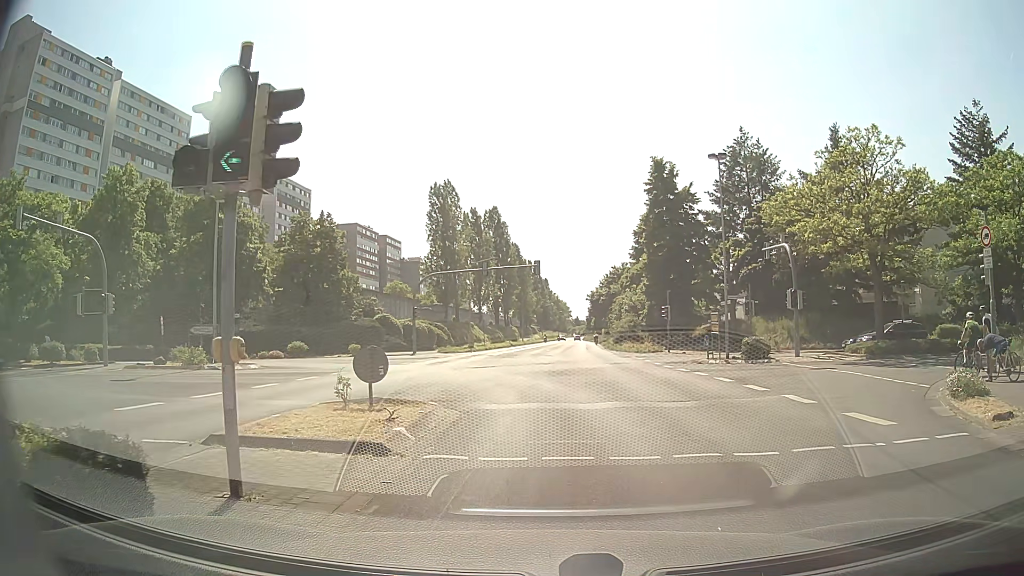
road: secondary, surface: asphalt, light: Day
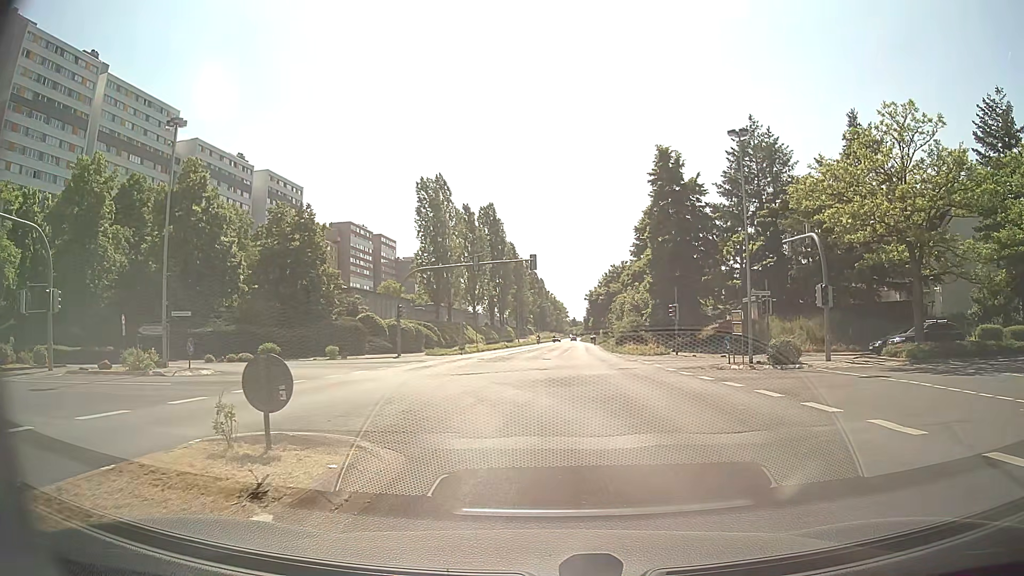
(-0.1, +4.3) m; -2°
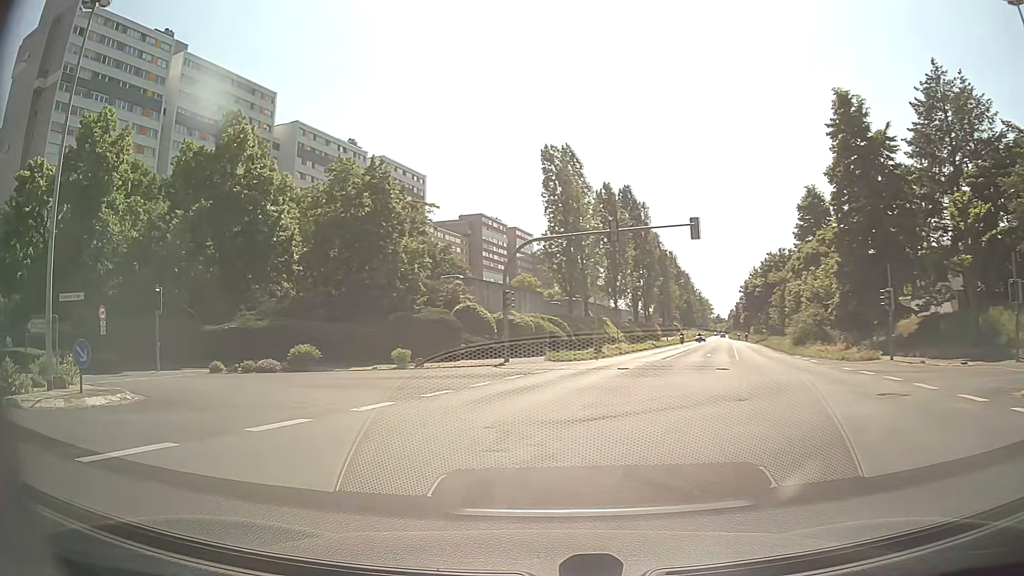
(-0.6, +13.5) m; -11°
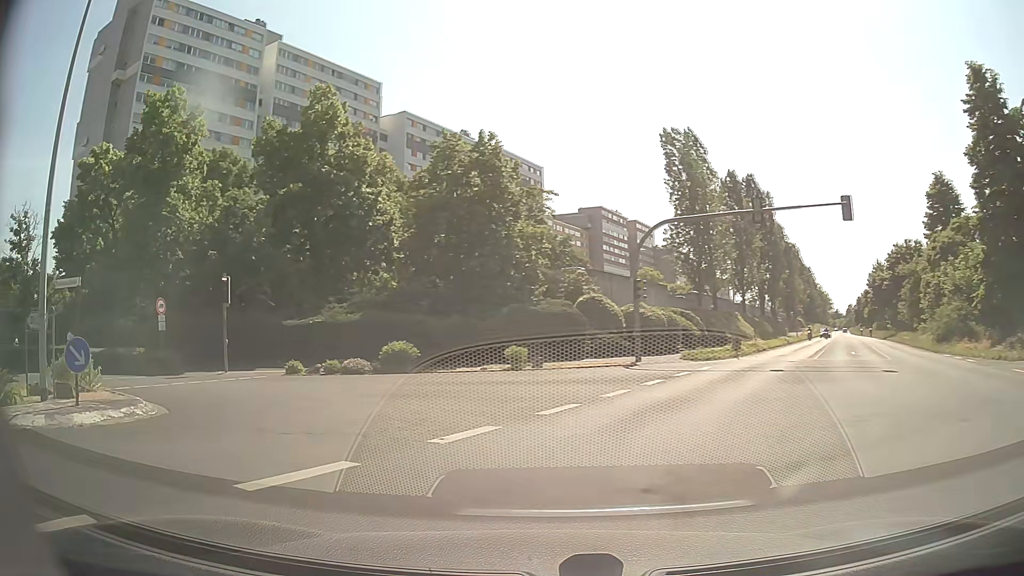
(-0.3, +4.1) m; -10°
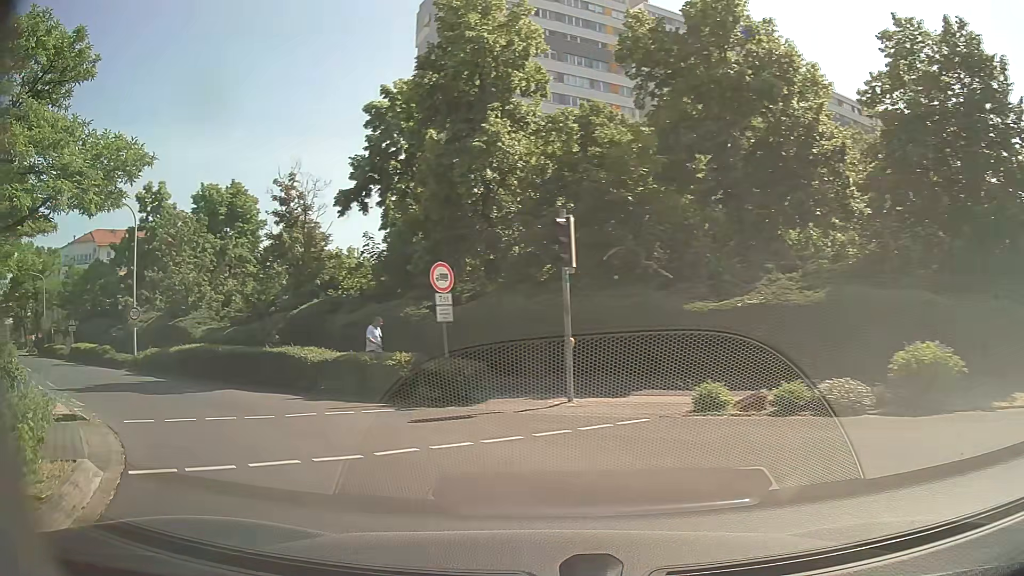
(-3.4, +11.5) m; -35°
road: tertiary
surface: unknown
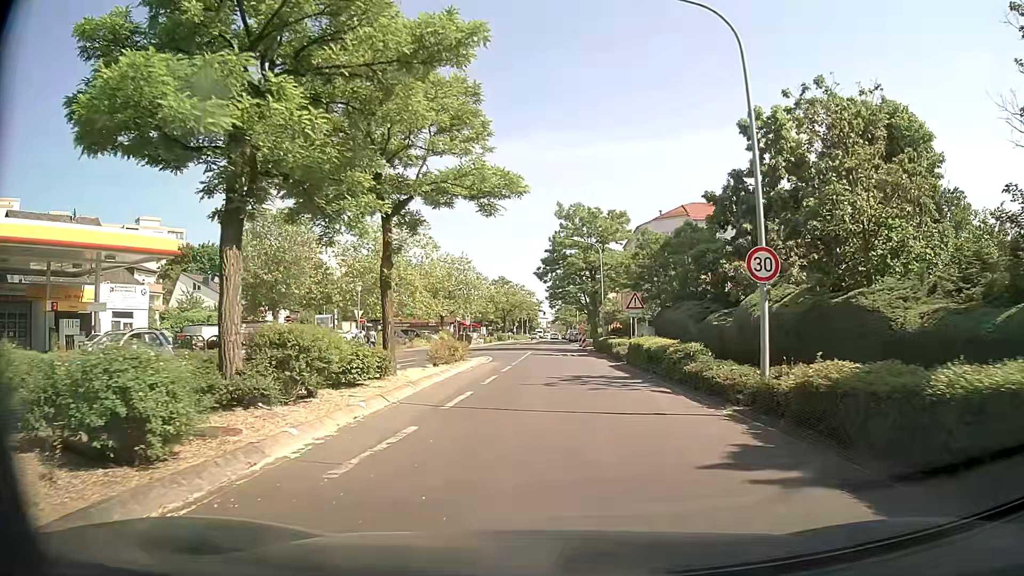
(-9.9, +16.4) m; -53°
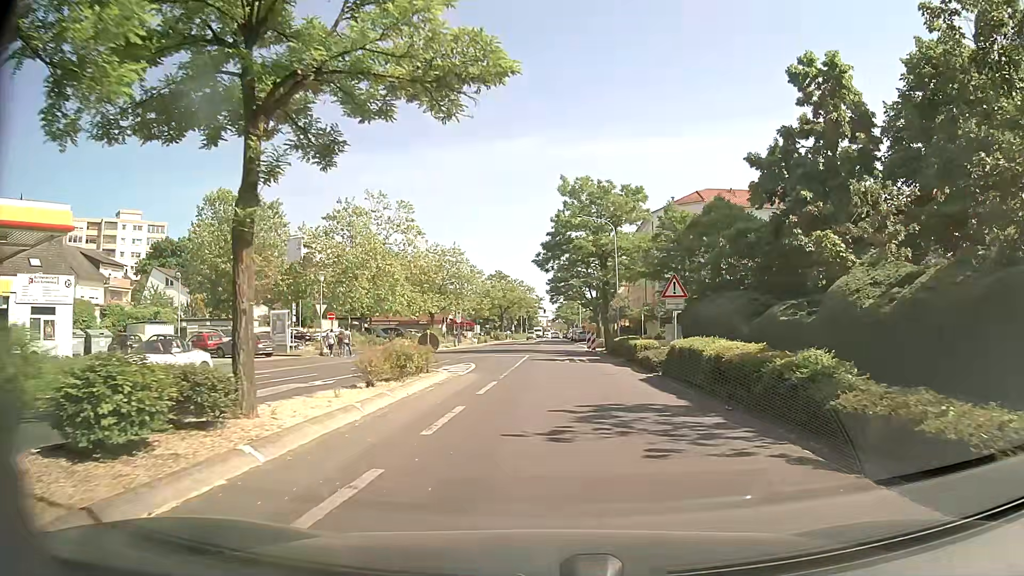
(+0.1, +8.6) m; +1°
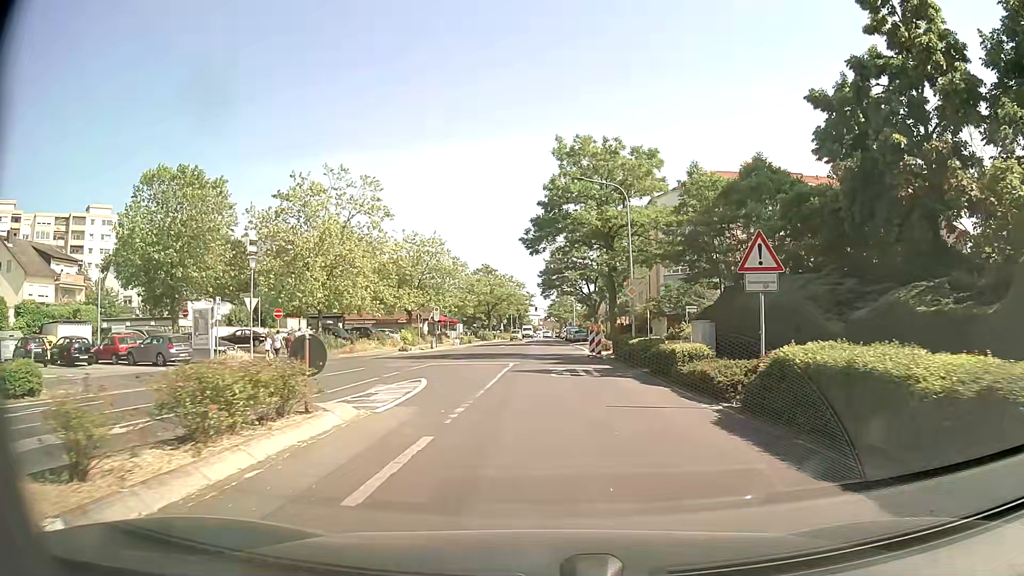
(+0.1, +9.1) m; +2°
(0, +10) (0, +20) (0, +30) (0, +40) (0, +50) (0, +60) (-1, +70) (-1, +80) (-1, +90) (-1, +100) m
